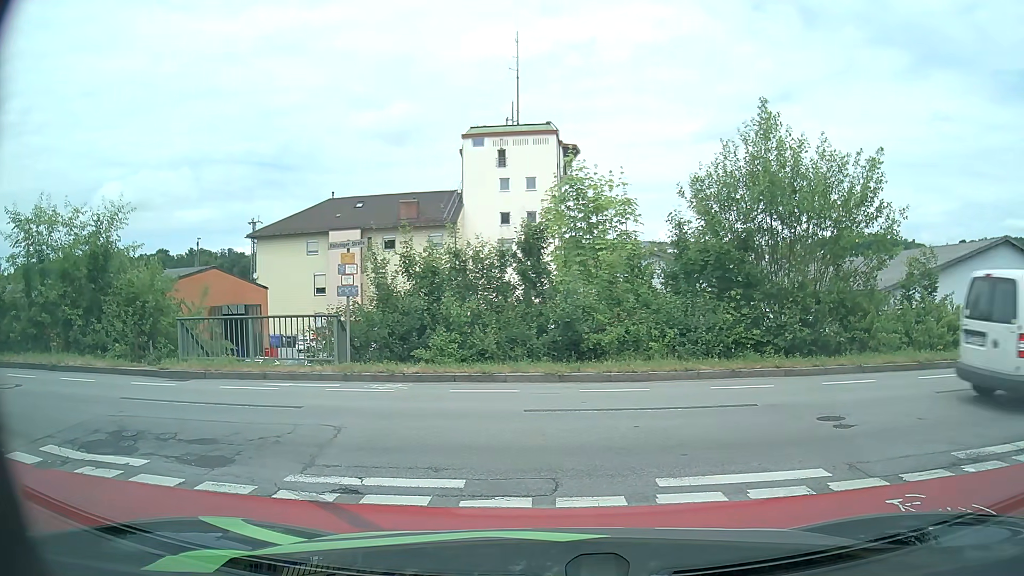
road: residential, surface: asphalt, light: Day
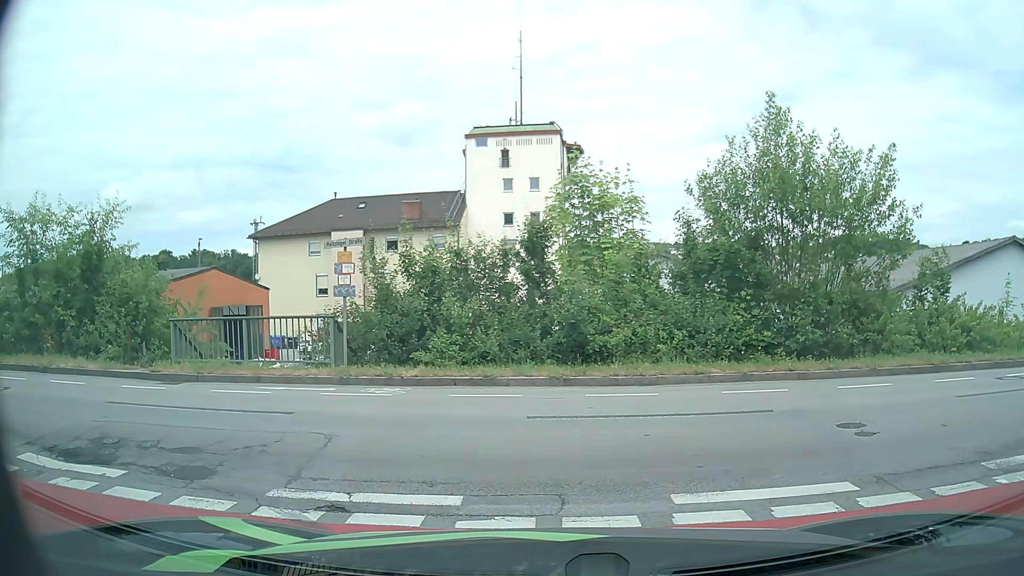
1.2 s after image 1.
(0.0, +0.5) m; 0°
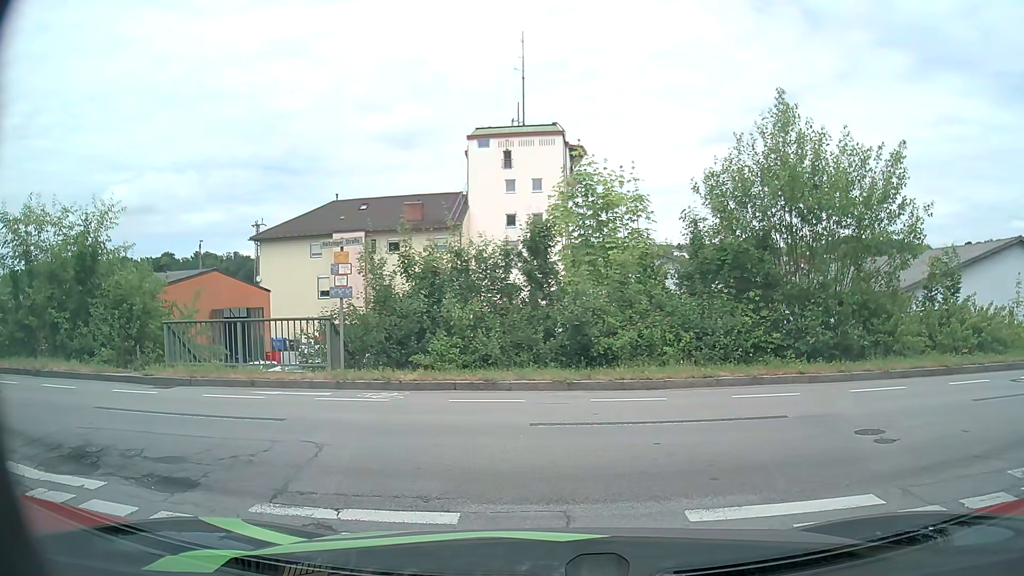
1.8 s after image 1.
(0.0, +0.4) m; 0°
